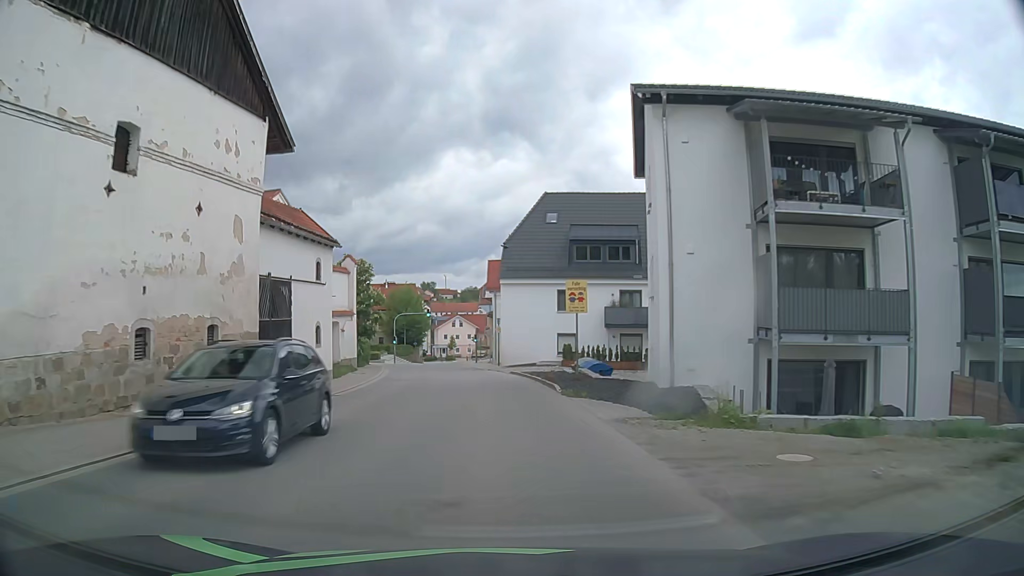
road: tertiary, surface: asphalt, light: Day
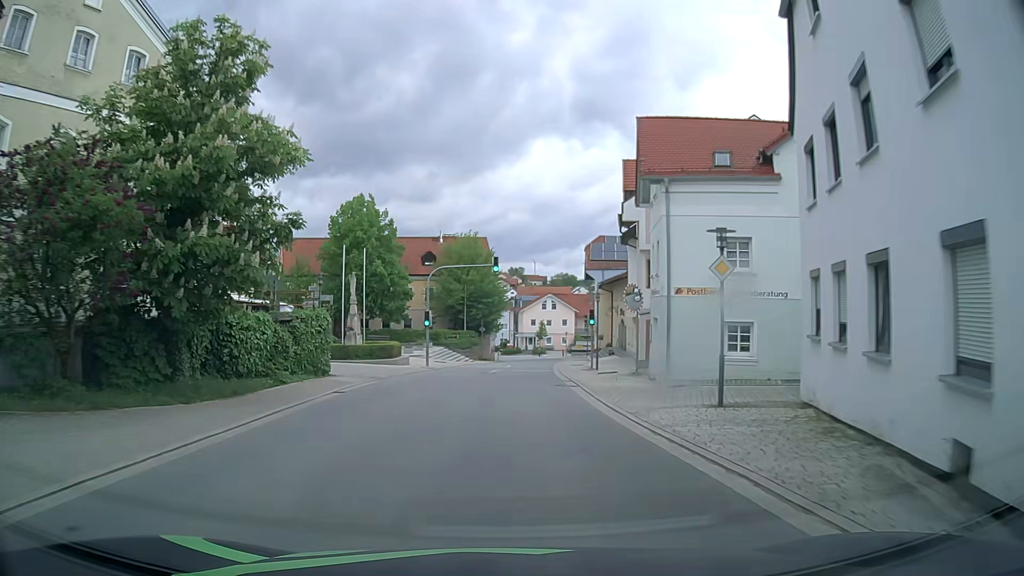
(-3.1, +39.0) m; -8°
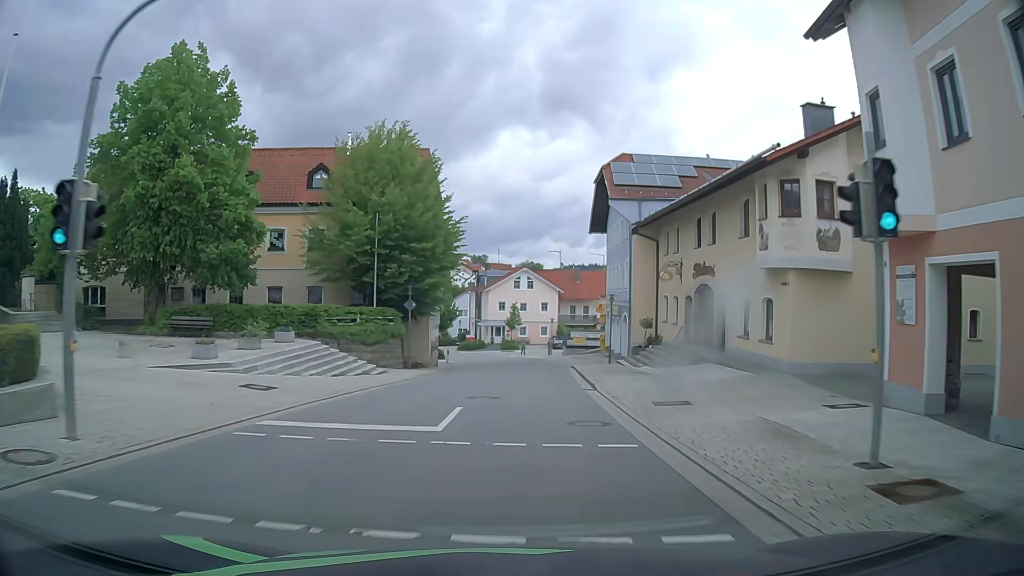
(+0.3, +31.2) m; +3°
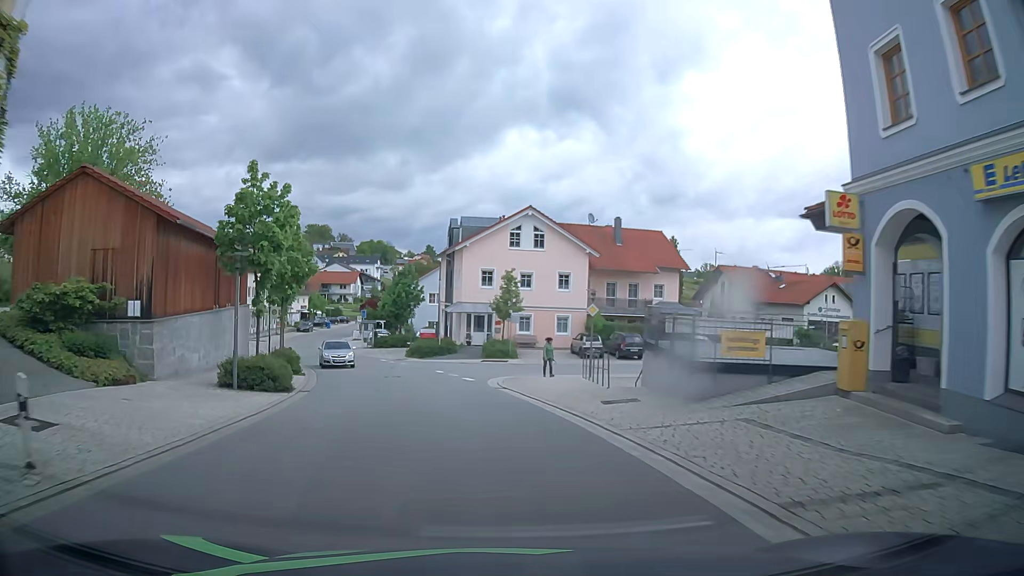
(+1.2, +38.8) m; 0°
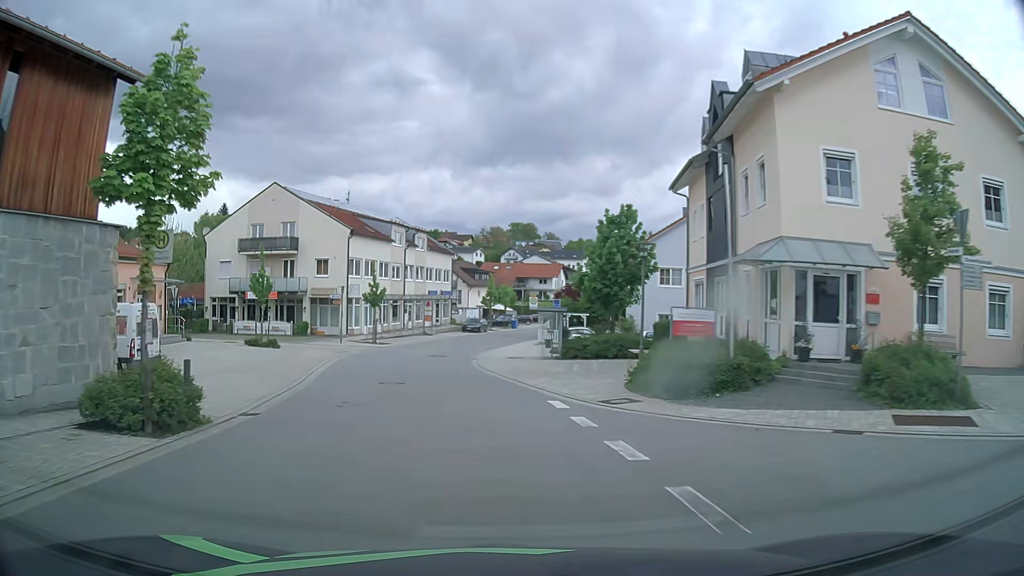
(-4.4, +30.5) m; -18°
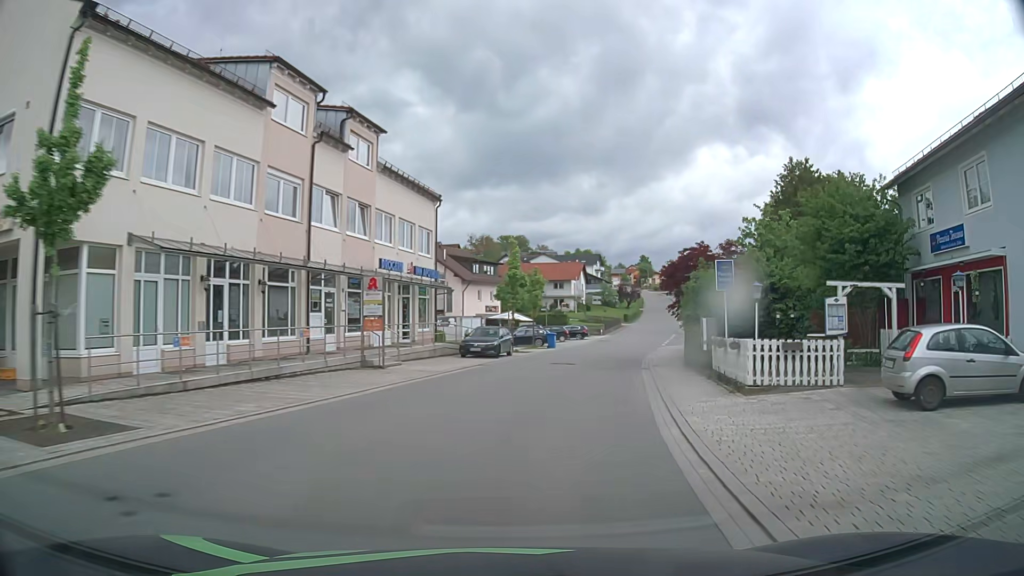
(-3.6, +38.4) m; -1°
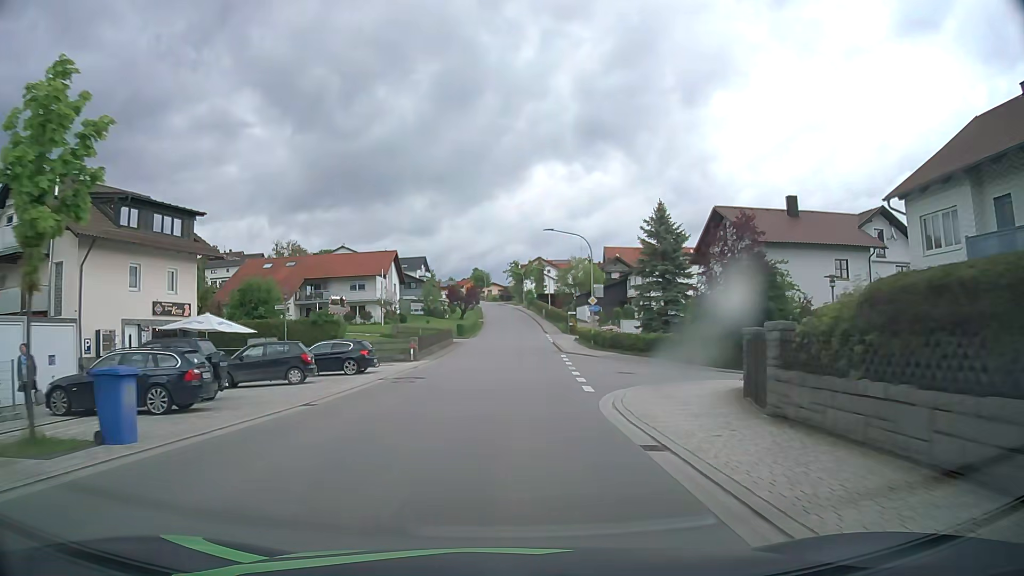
(+6.6, +37.8) m; +15°
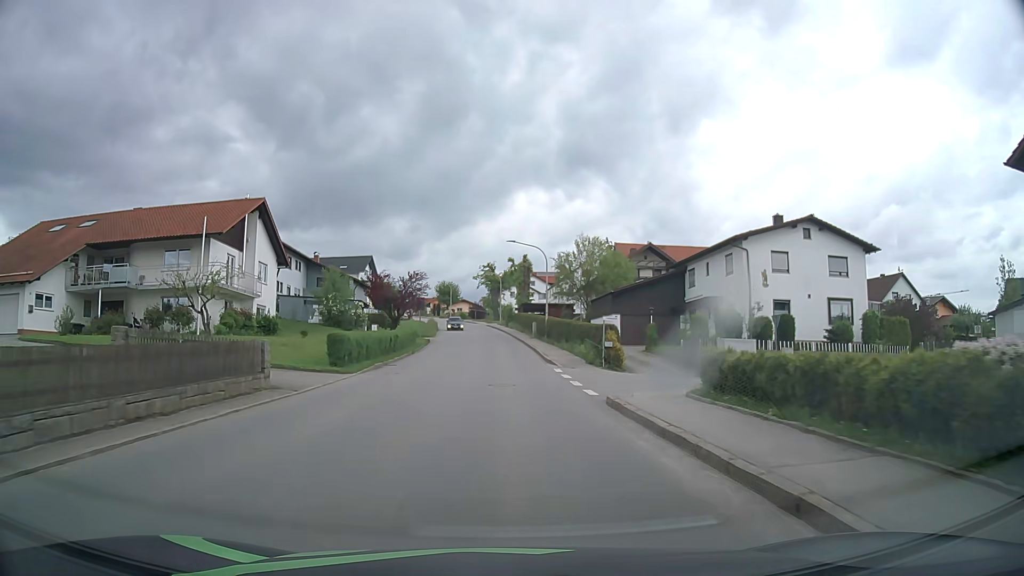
(+1.1, +38.3) m; +2°
(0, +10) (0, +20) (0, +30) (0, +40) (-1, +50) (-1, +60) (-2, +70) (-3, +80) (-4, +90) (-6, +100) m
